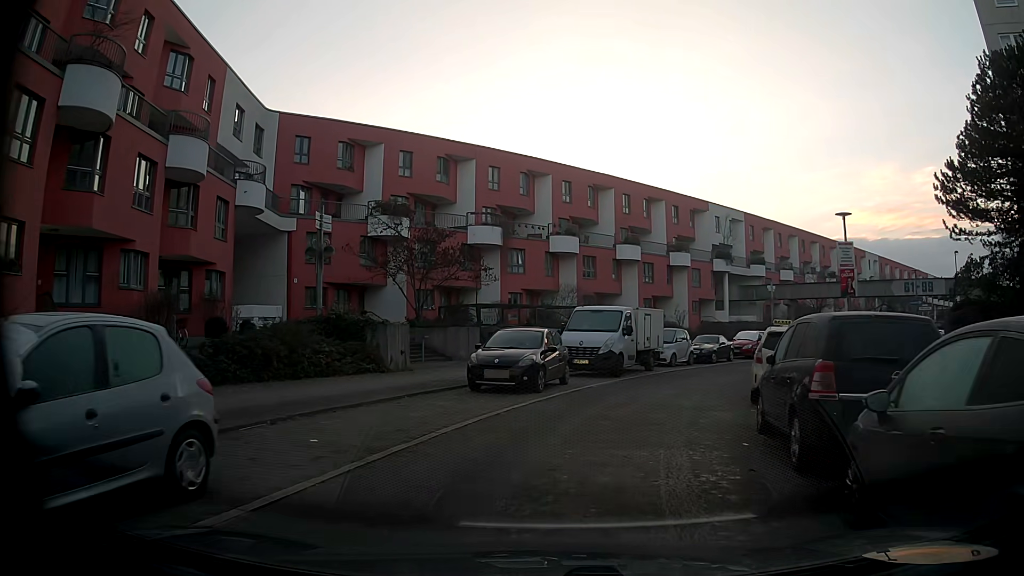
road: residential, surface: asphalt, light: Day
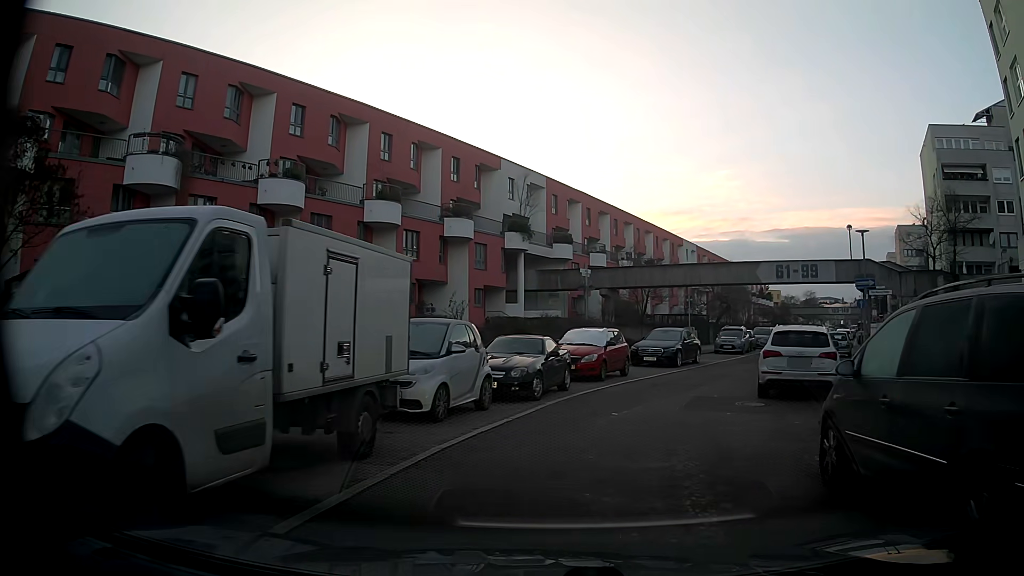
(+2.4, +17.3) m; +17°
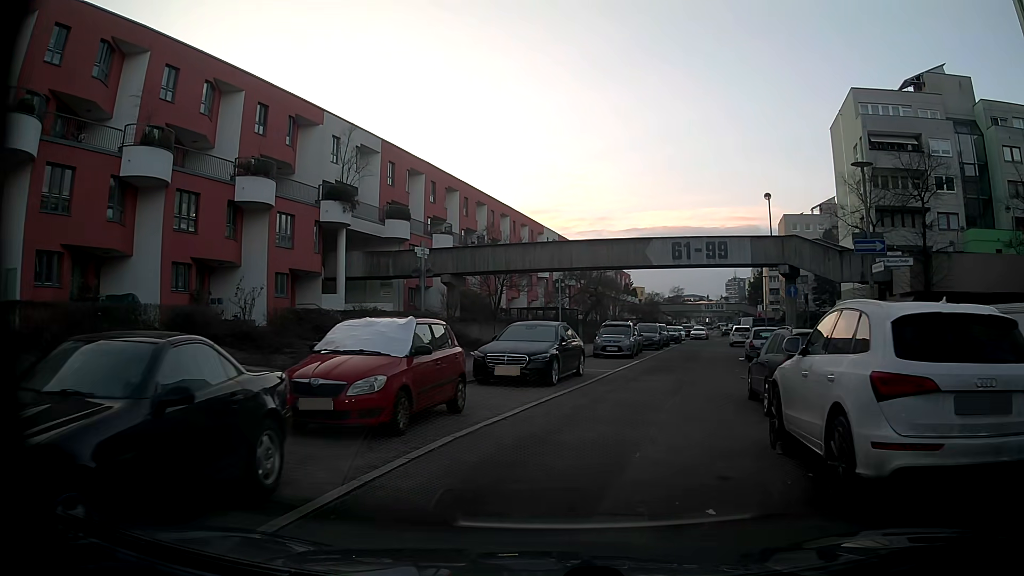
(+1.2, +10.5) m; +13°
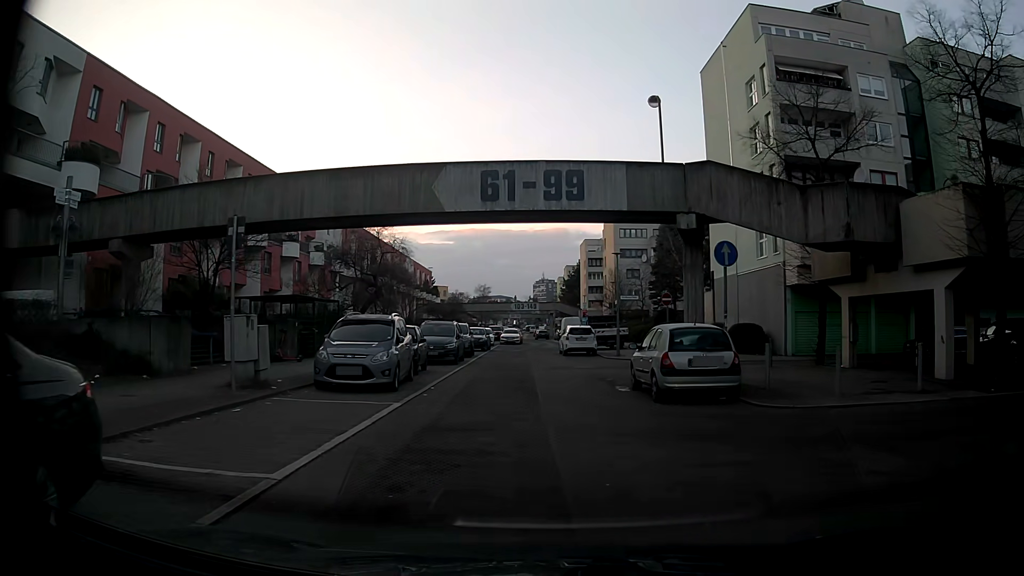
(+2.4, +15.5) m; +15°
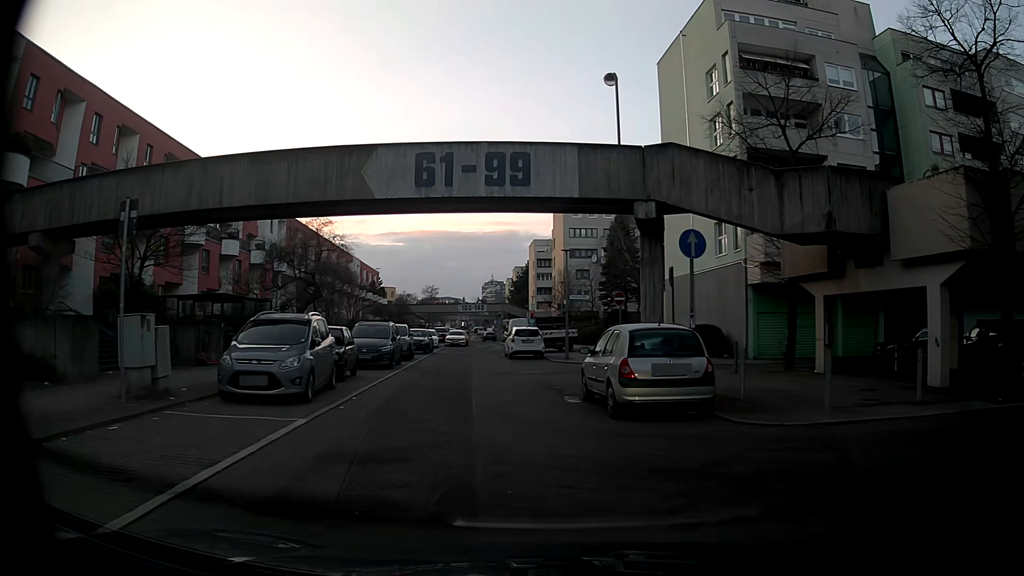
(+0.1, +2.0) m; +4°
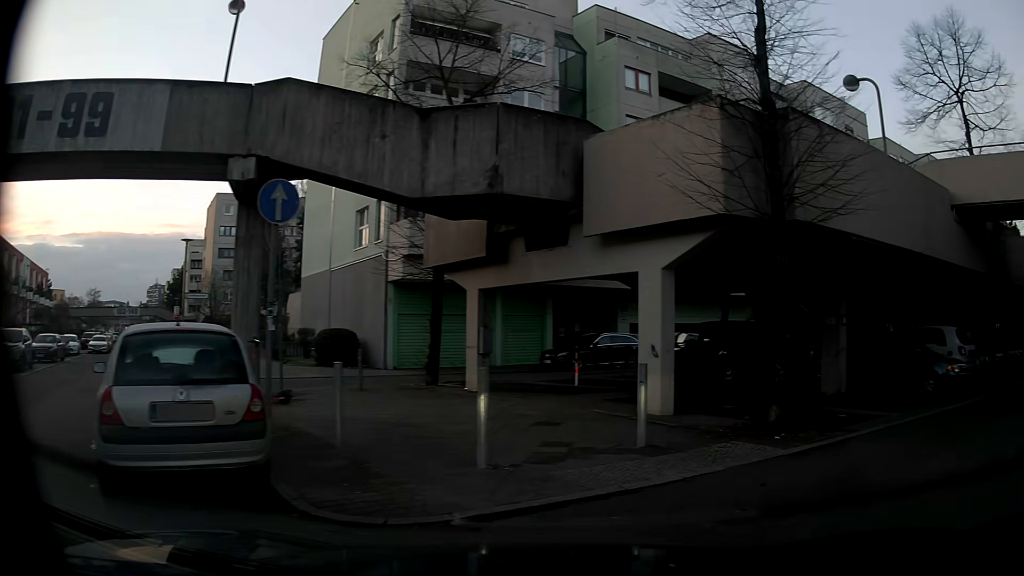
(+0.9, +4.8) m; +27°
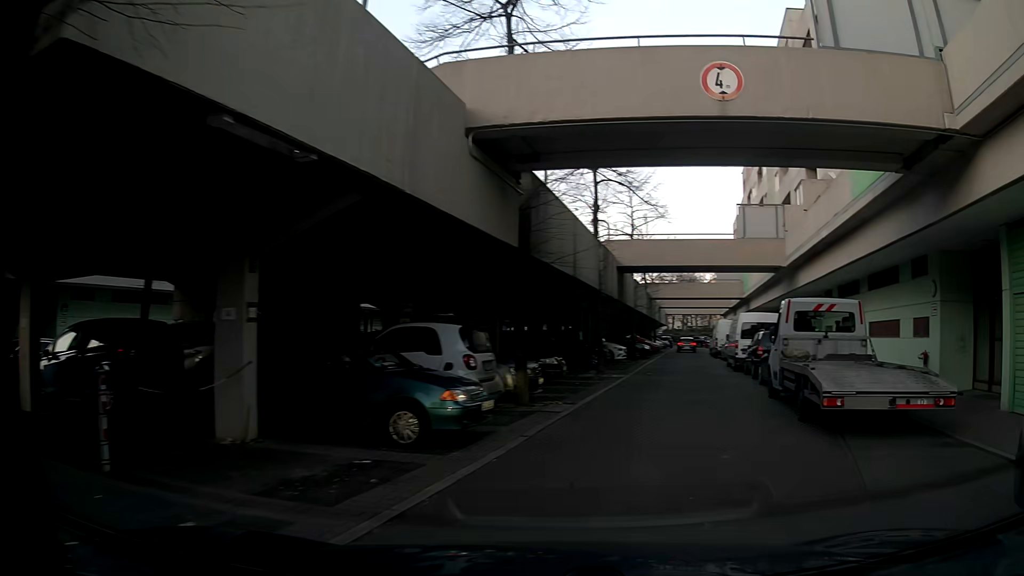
(+2.6, +5.9) m; +46°
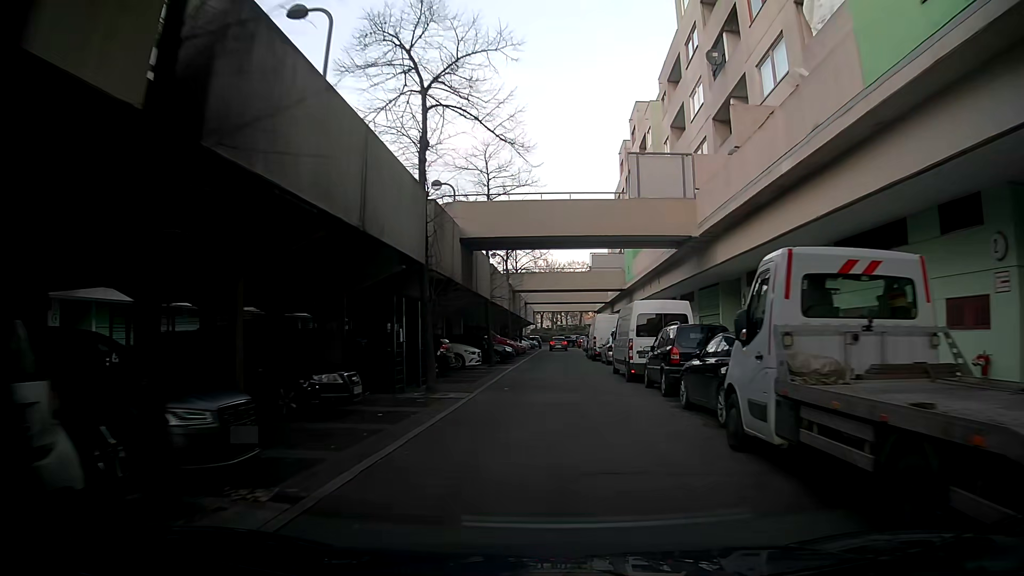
(+1.2, +7.9) m; +12°
